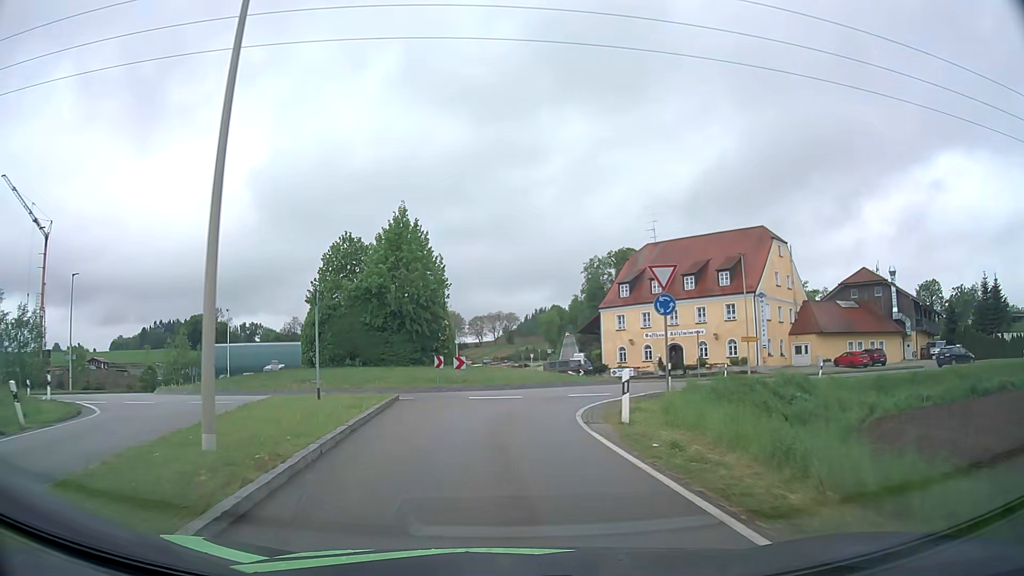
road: tertiary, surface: asphalt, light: Day
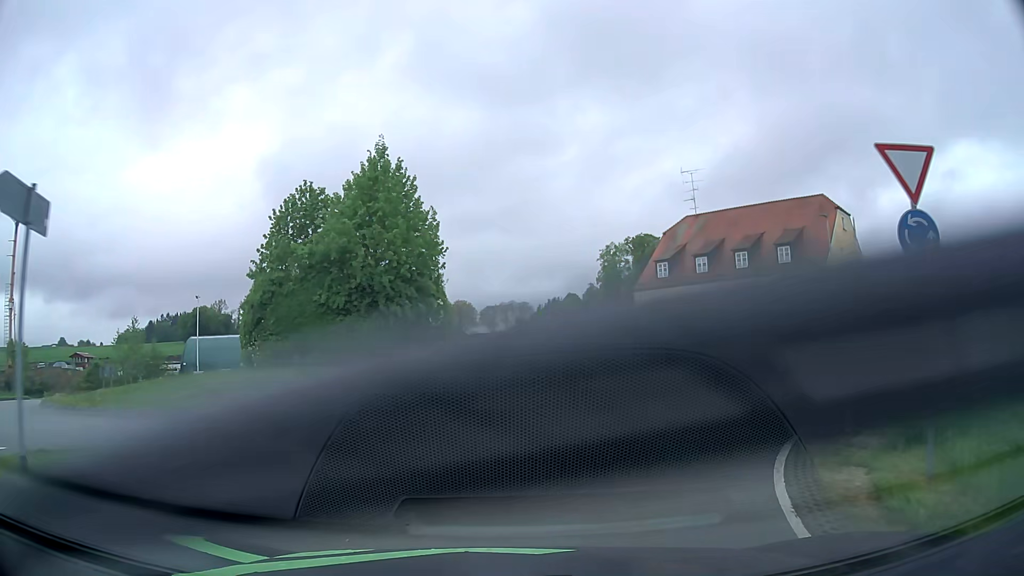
(-0.3, +10.9) m; -2°
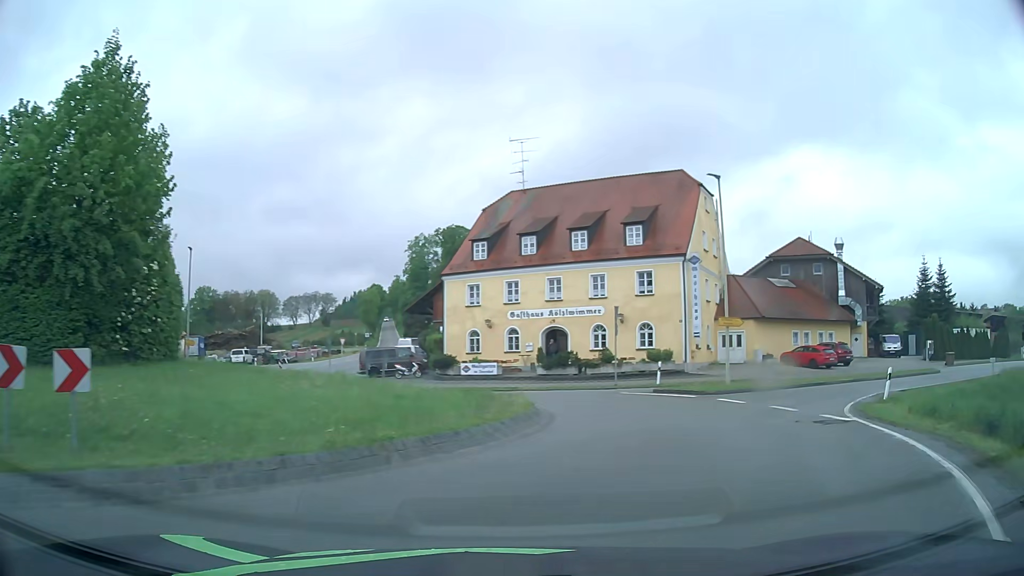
(+1.2, +9.3) m; +16°
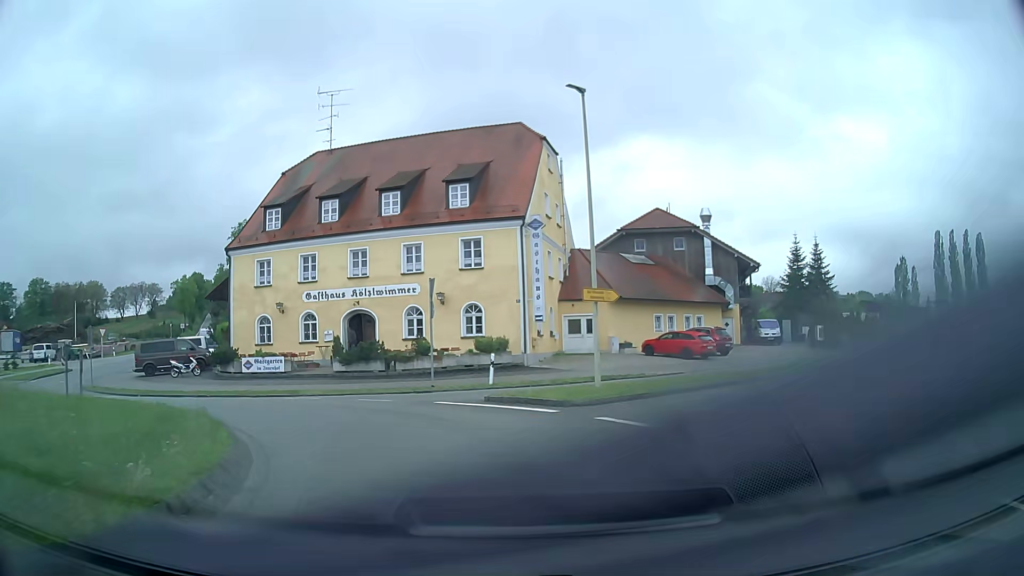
(+1.5, +8.4) m; +16°
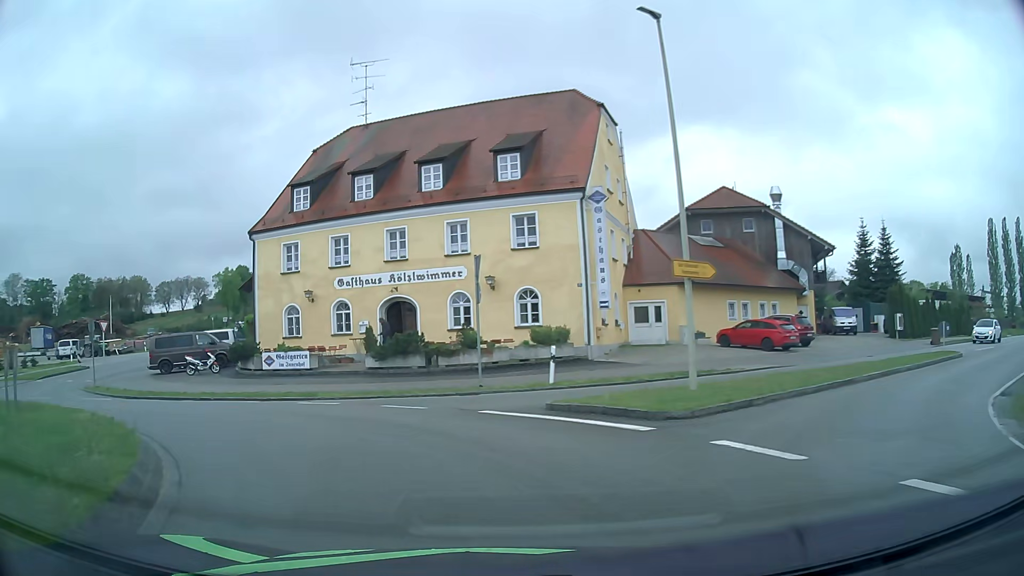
(-0.1, +4.2) m; -4°
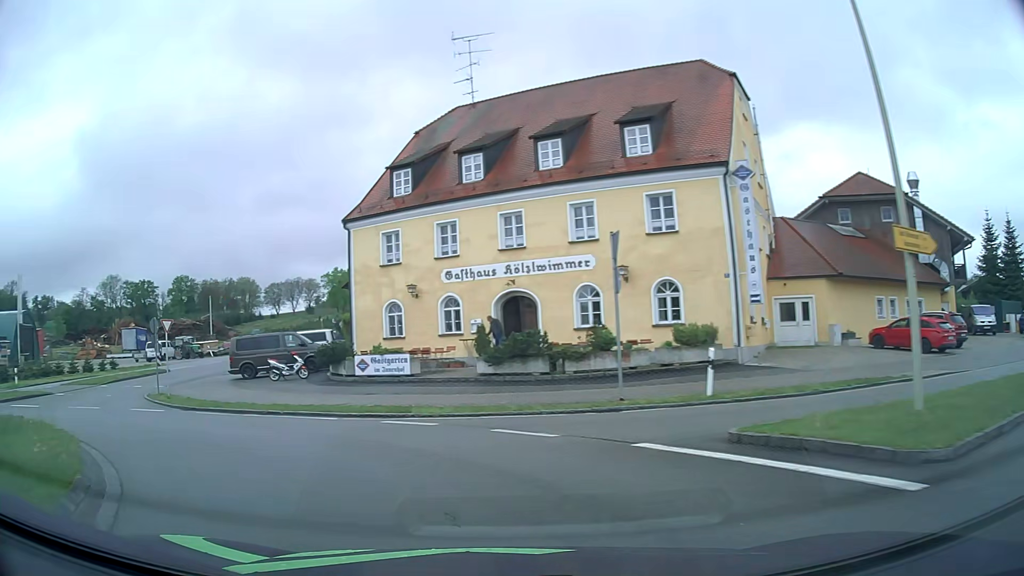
(-0.4, +4.1) m; -10°
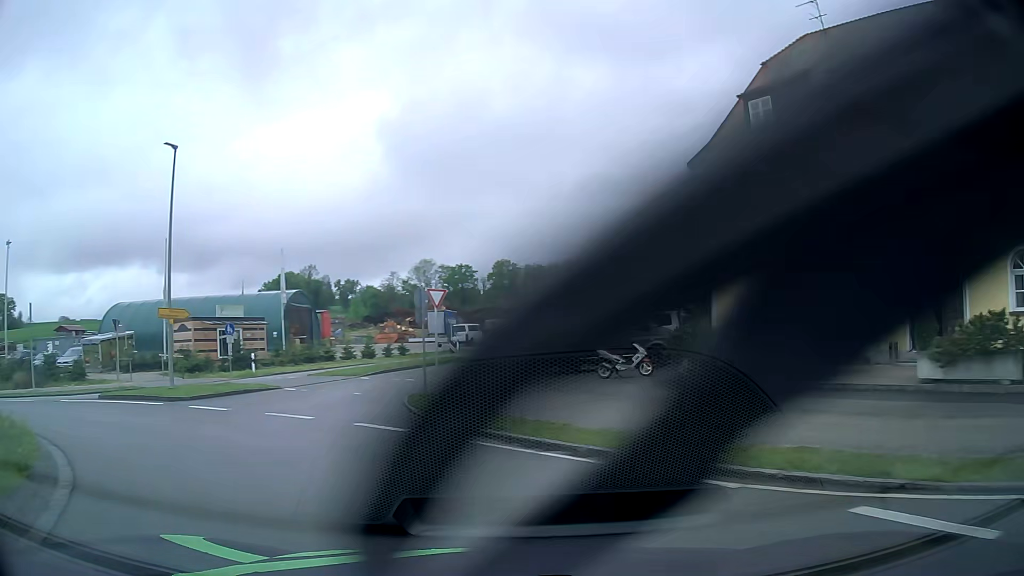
(-2.0, +7.9) m; -28°
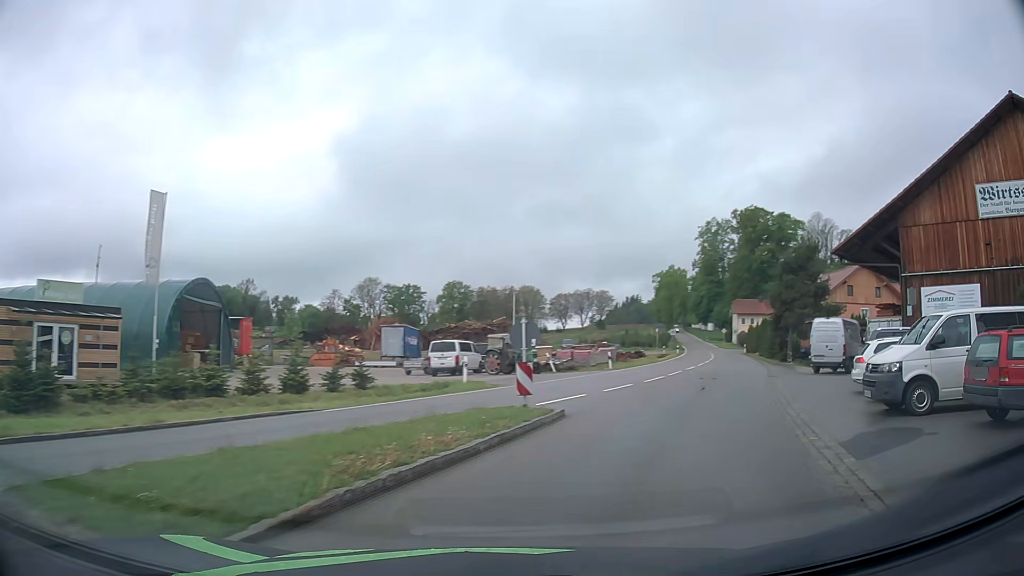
(-4.5, +22.0) m; +4°
(+2, +10) (+6, +19) (+9, +28) (+13, +38) (+16, +47) (+20, +57) (+23, +66) (+26, +76) (+29, +85) (+31, +95) m
